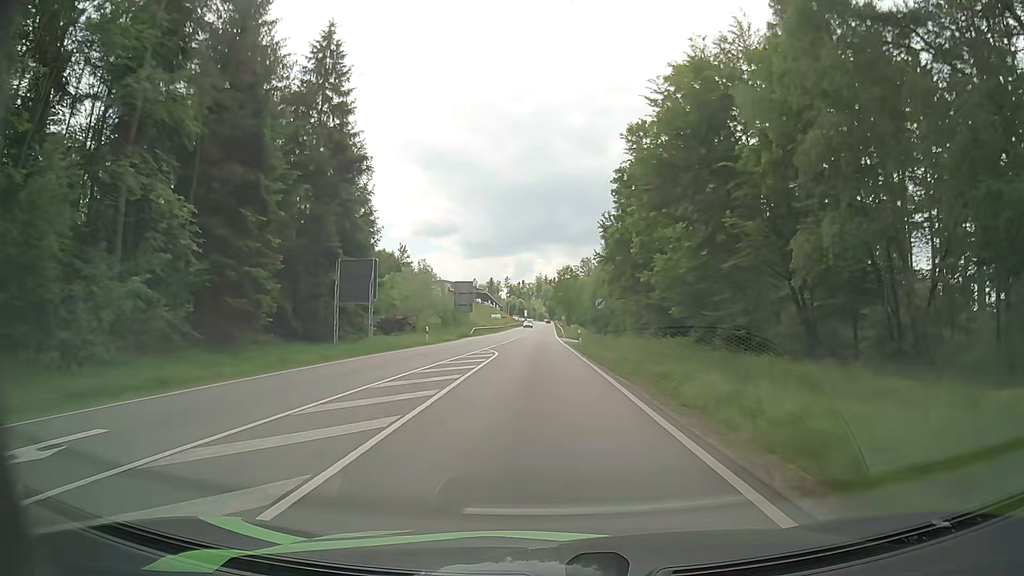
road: secondary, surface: asphalt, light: Day
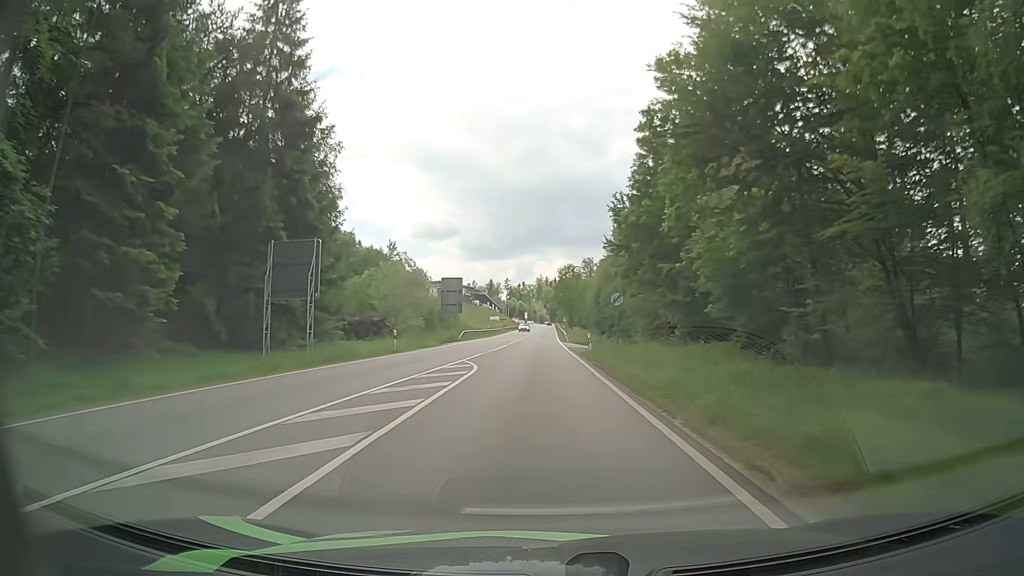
(0.0, +9.3) m; 0°
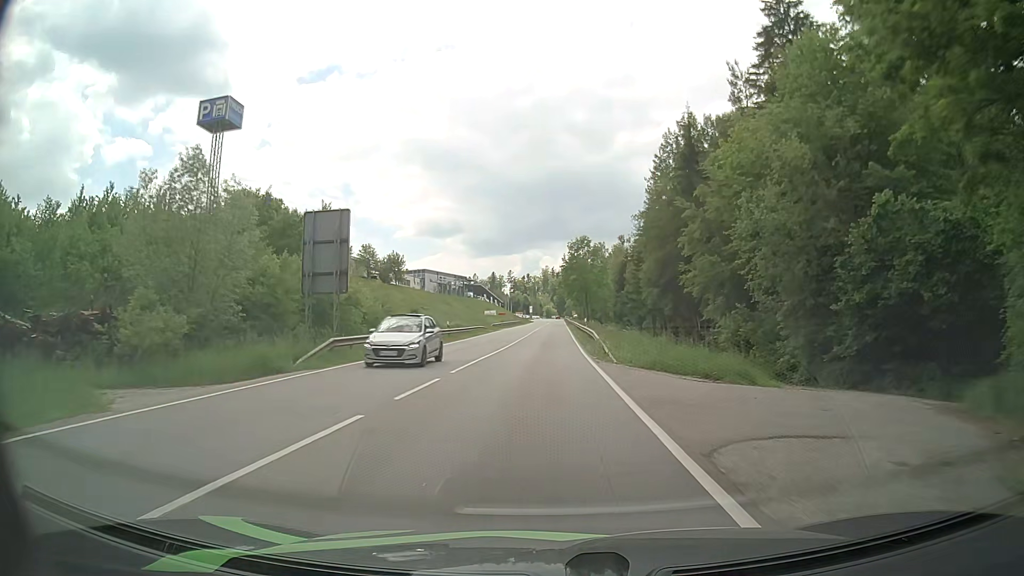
(-0.4, +37.8) m; -1°
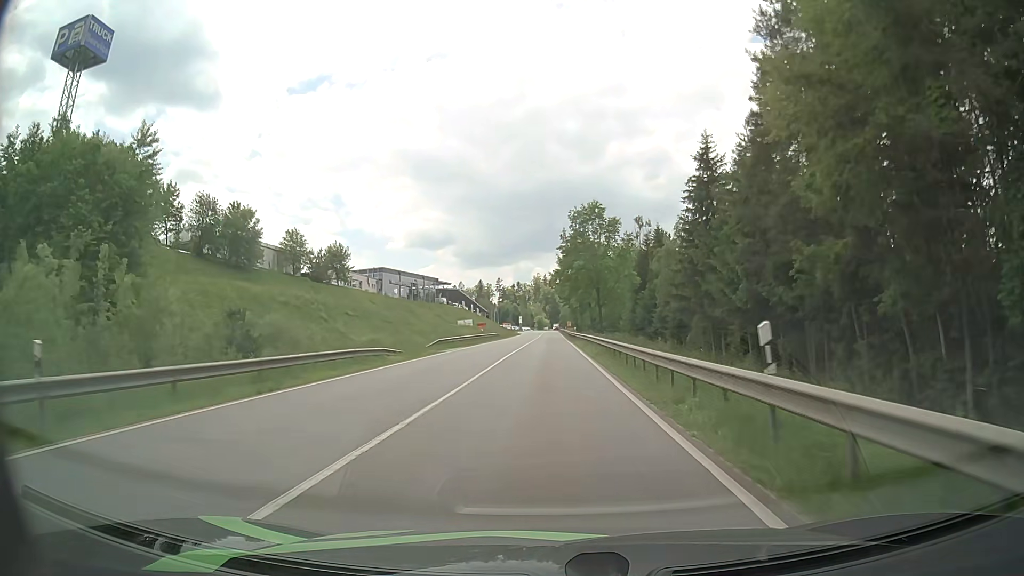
(-0.1, +38.7) m; 0°
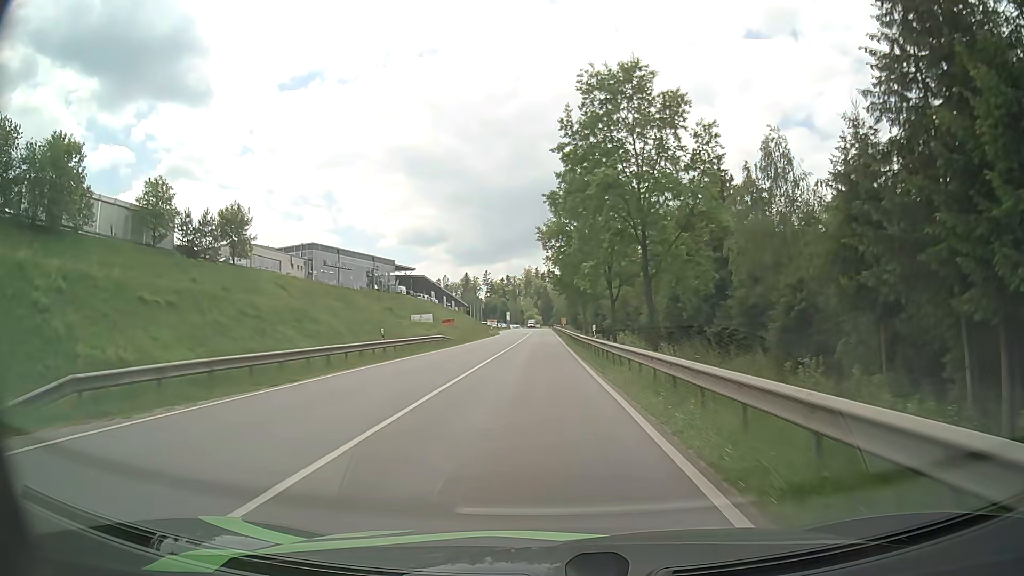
(+0.6, +38.0) m; +1°
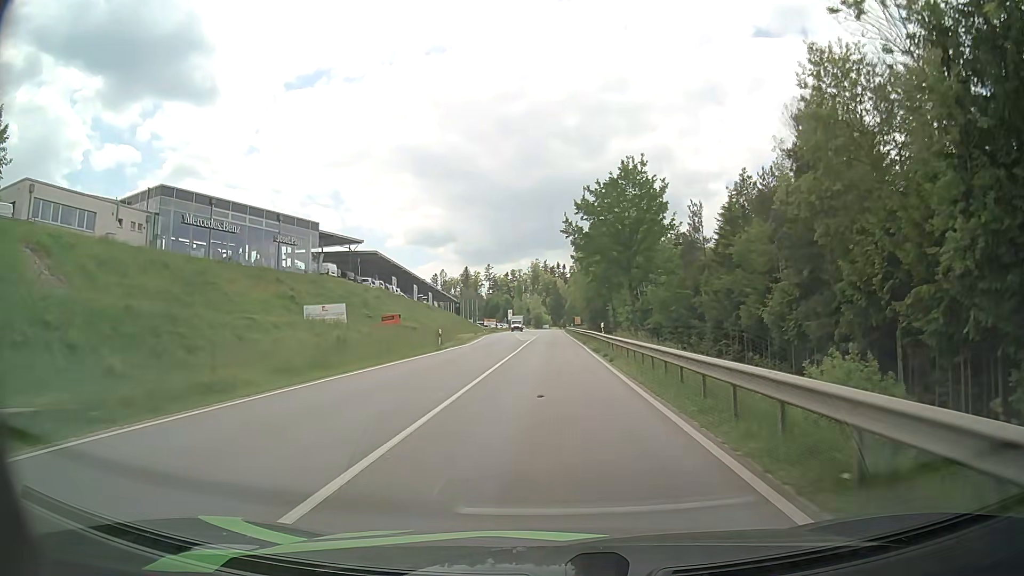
(-0.6, +46.2) m; 0°
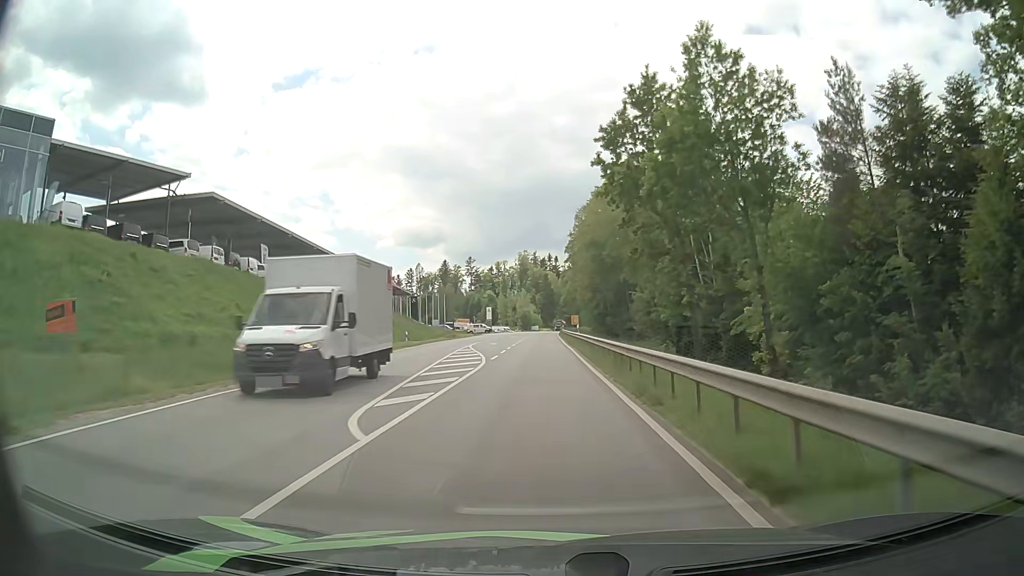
(+0.4, +45.6) m; +1°
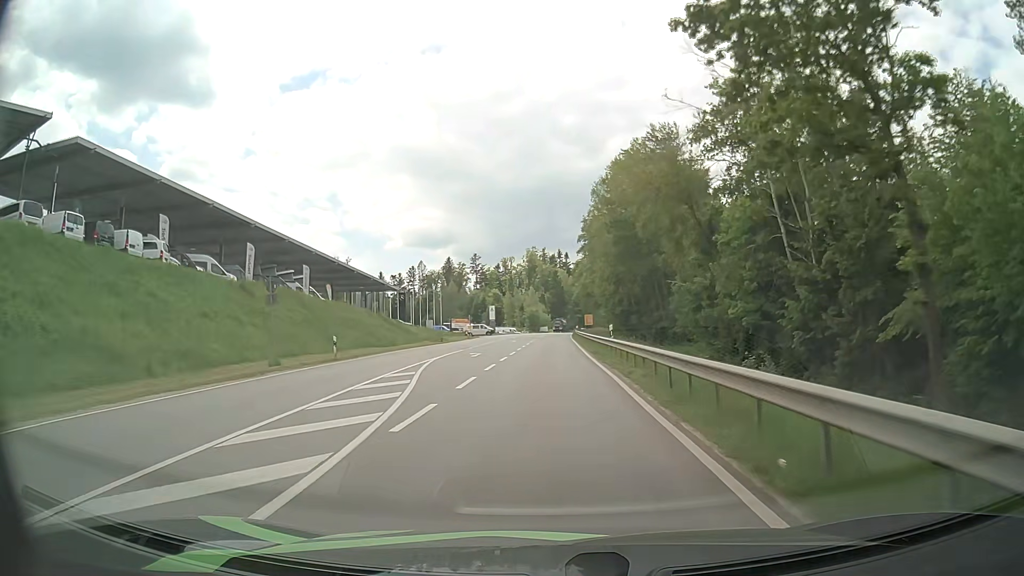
(-0.2, +18.5) m; -1°
(0, +10) (0, +20) (0, +30) (0, +40) (0, +50) (0, +60) (0, +70) (+1, +80) (+1, +90) (+2, +100) m
